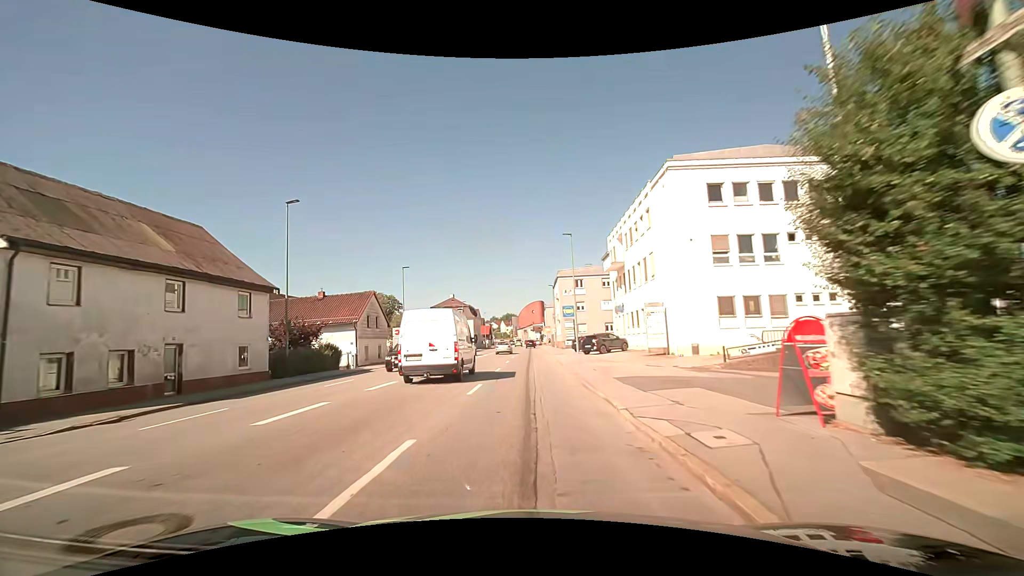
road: tertiary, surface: asphalt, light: Day
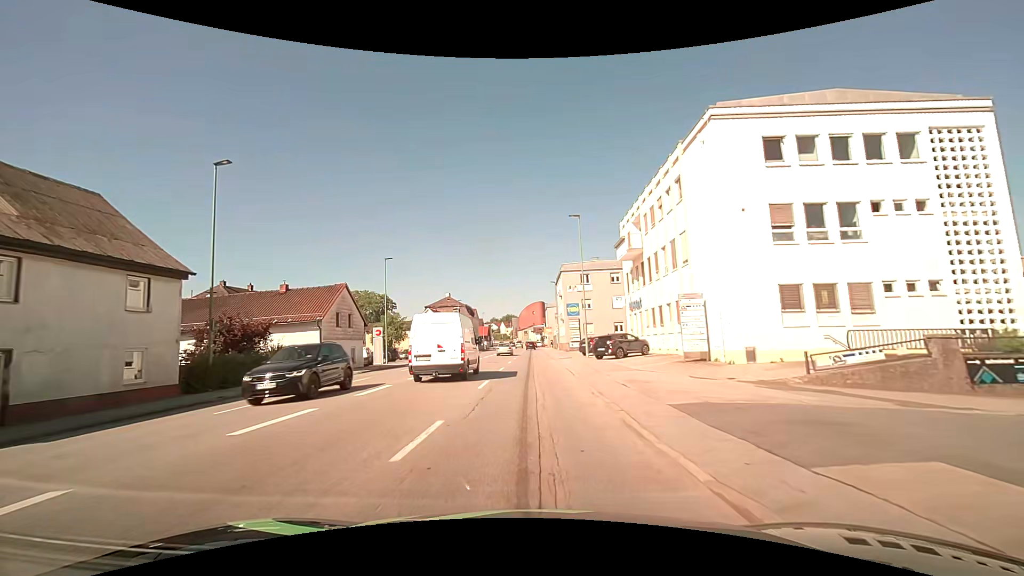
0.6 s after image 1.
(0.0, +6.9) m; 0°
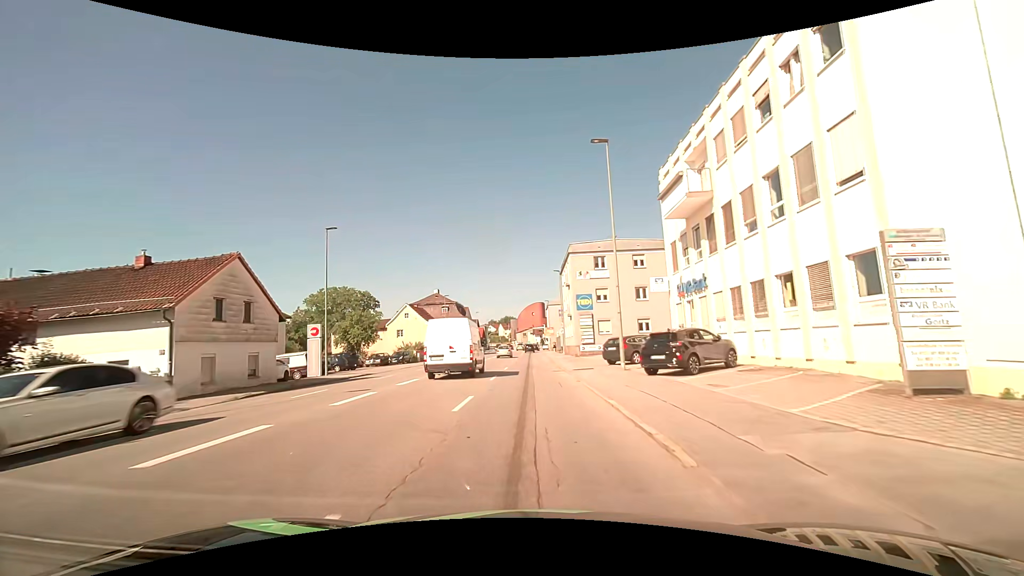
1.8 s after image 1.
(0.0, +13.9) m; 0°
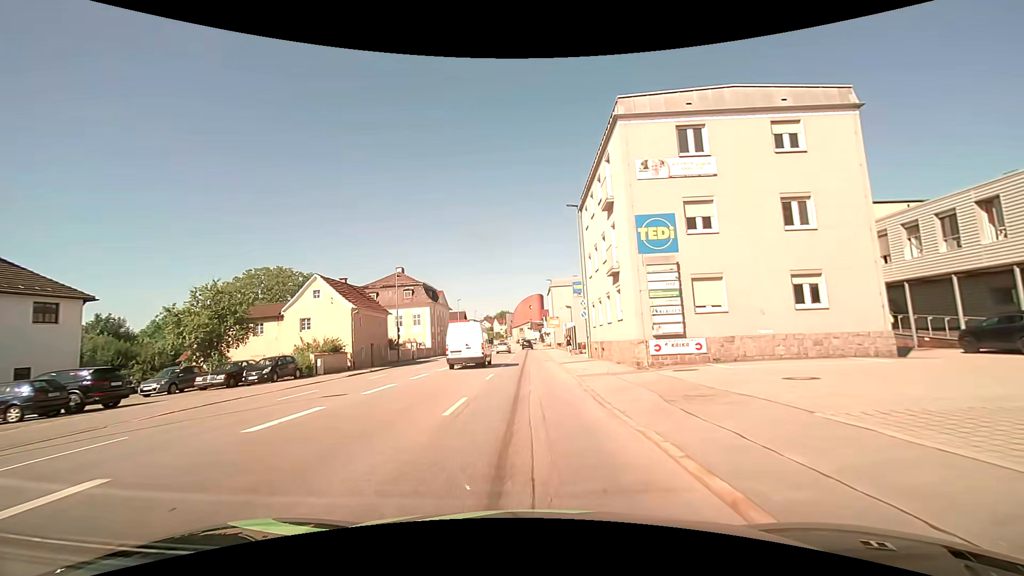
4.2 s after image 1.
(+0.2, +27.8) m; 0°
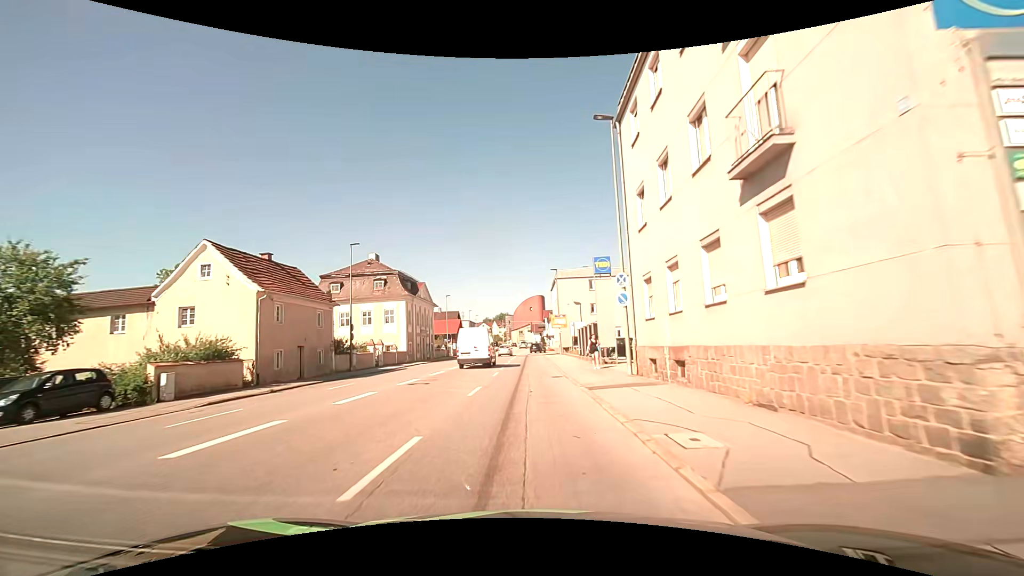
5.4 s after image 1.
(+0.2, +13.9) m; +1°
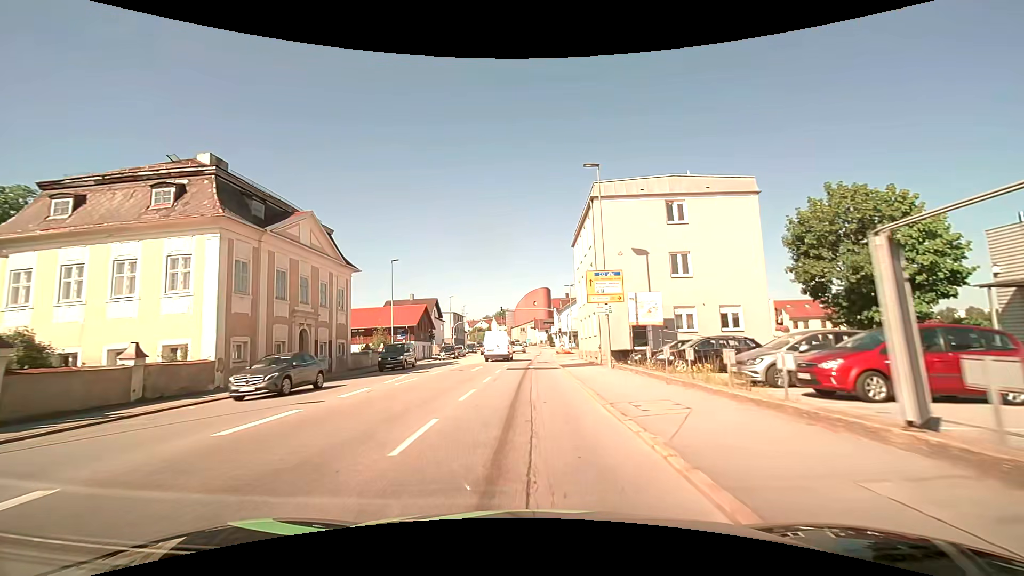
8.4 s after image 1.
(-0.2, +34.7) m; -1°
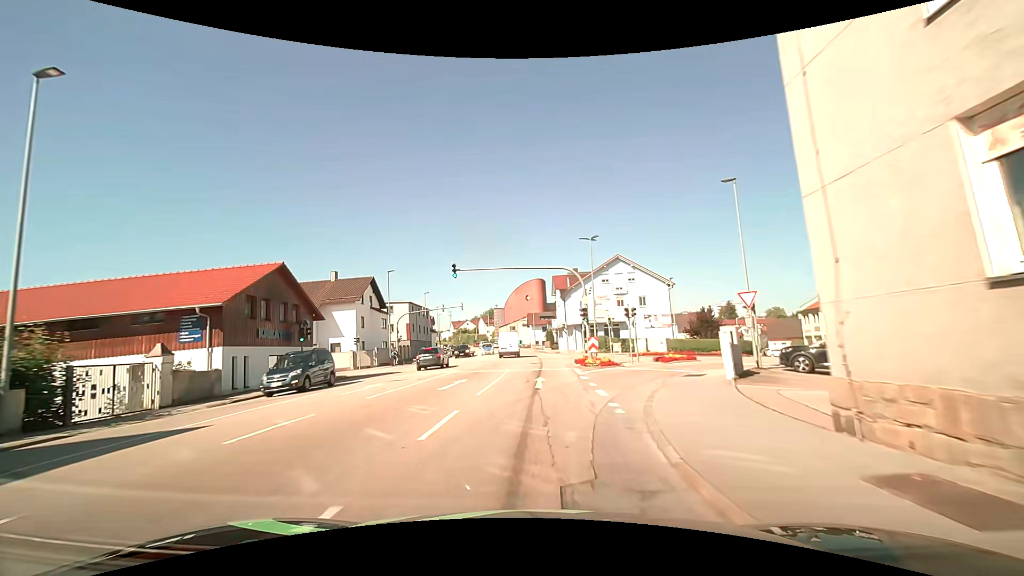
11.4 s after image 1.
(+0.1, +35.4) m; +2°
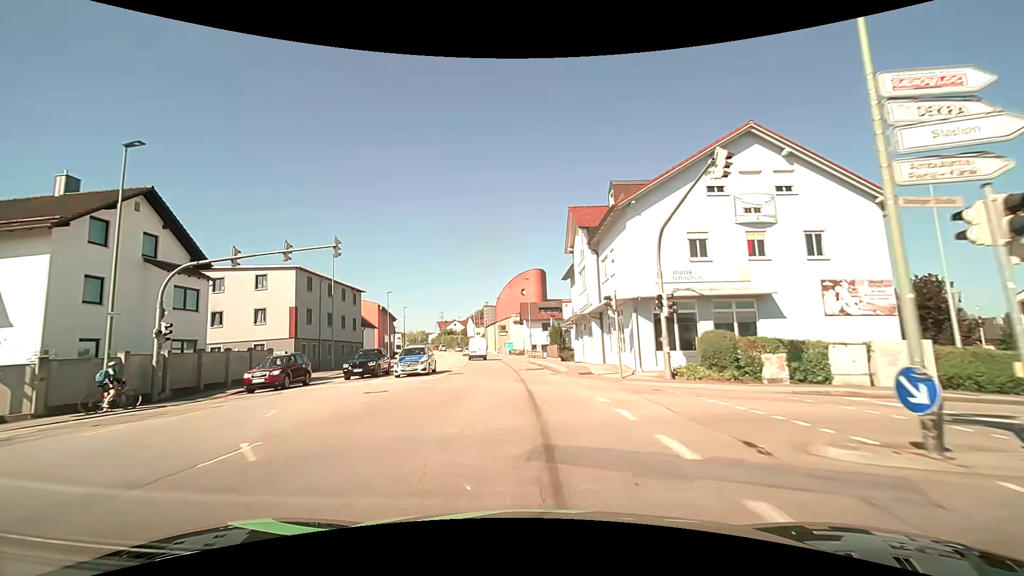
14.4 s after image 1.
(-0.1, +35.9) m; 0°
(0, +10) (0, +20) (-1, +30) (-2, +40) (-3, +50) (-4, +60) (-5, +70) (-7, +80) (-9, +89) (-11, +99) m
